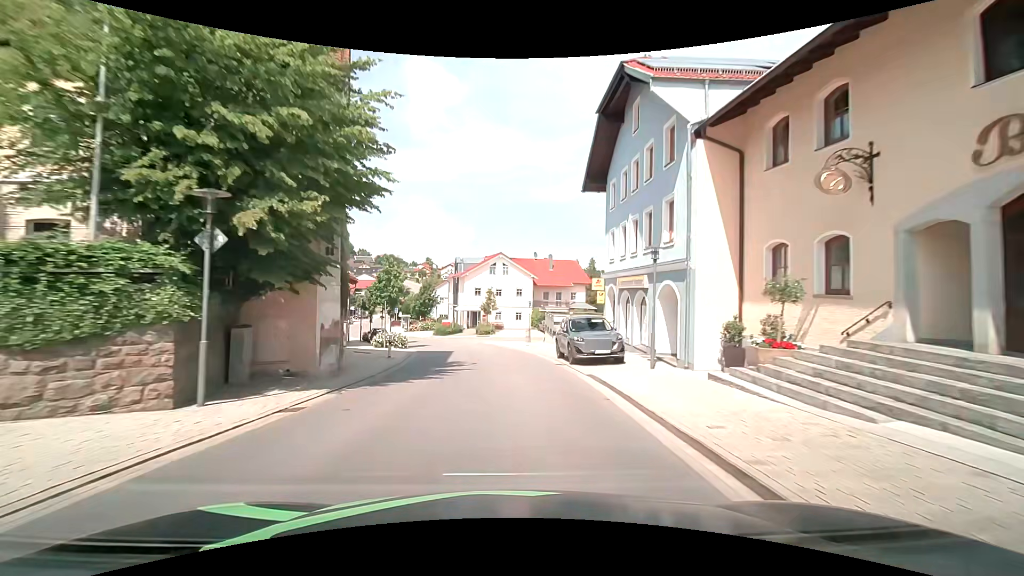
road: tertiary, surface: asphalt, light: Day
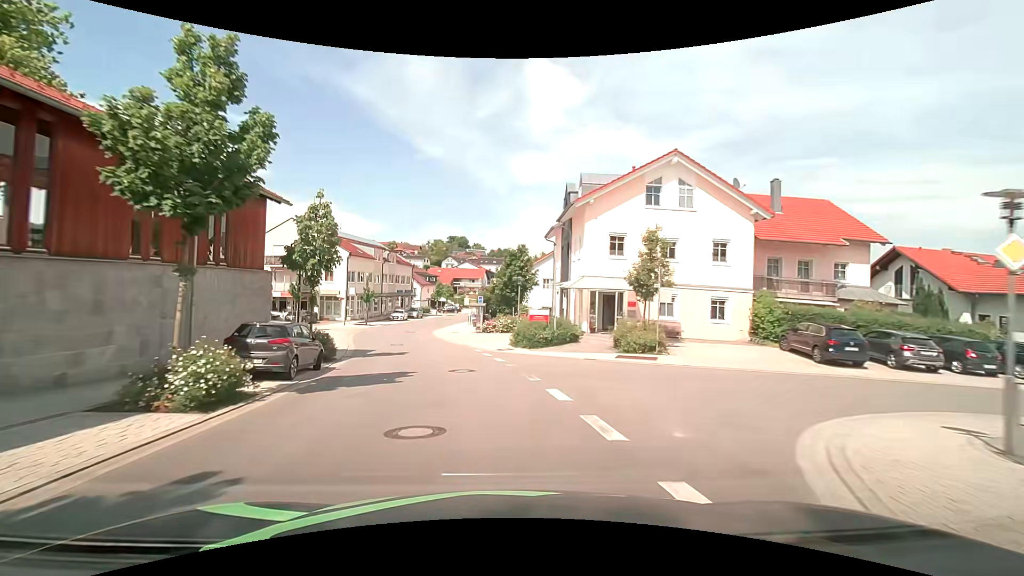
(-2.6, +37.8) m; -13°
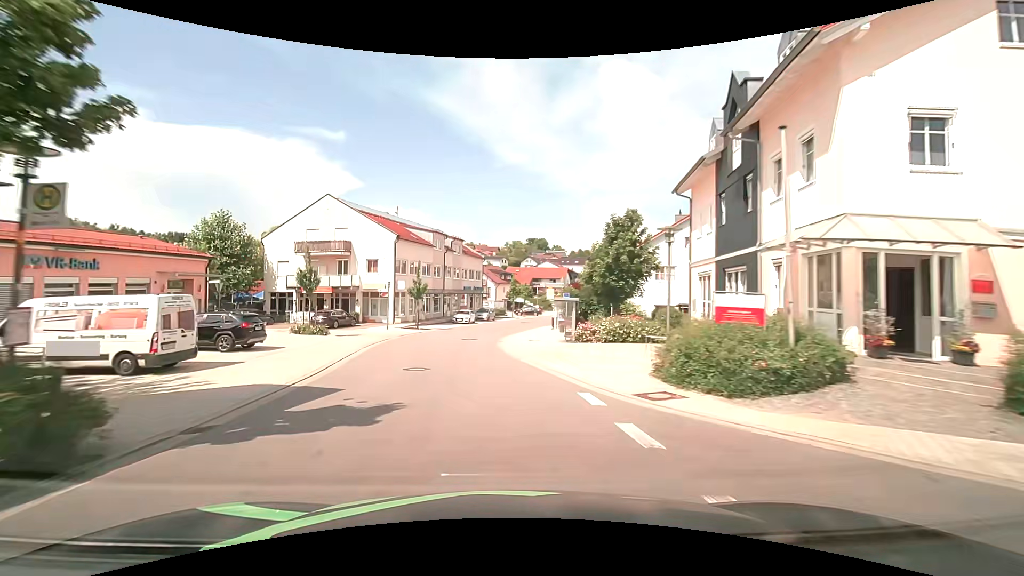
(-1.2, +15.1) m; -10°
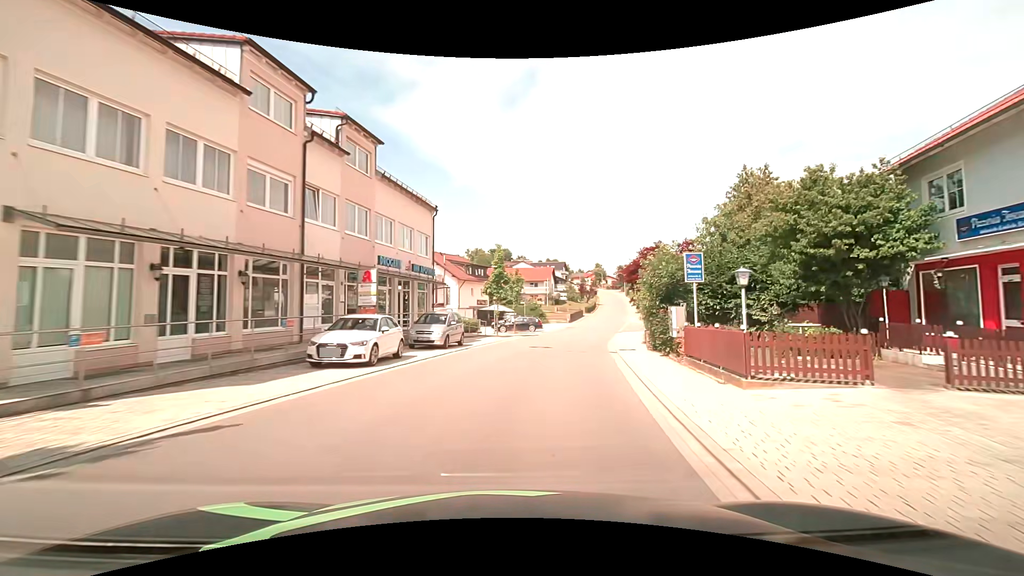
(-1.4, +37.8) m; +4°
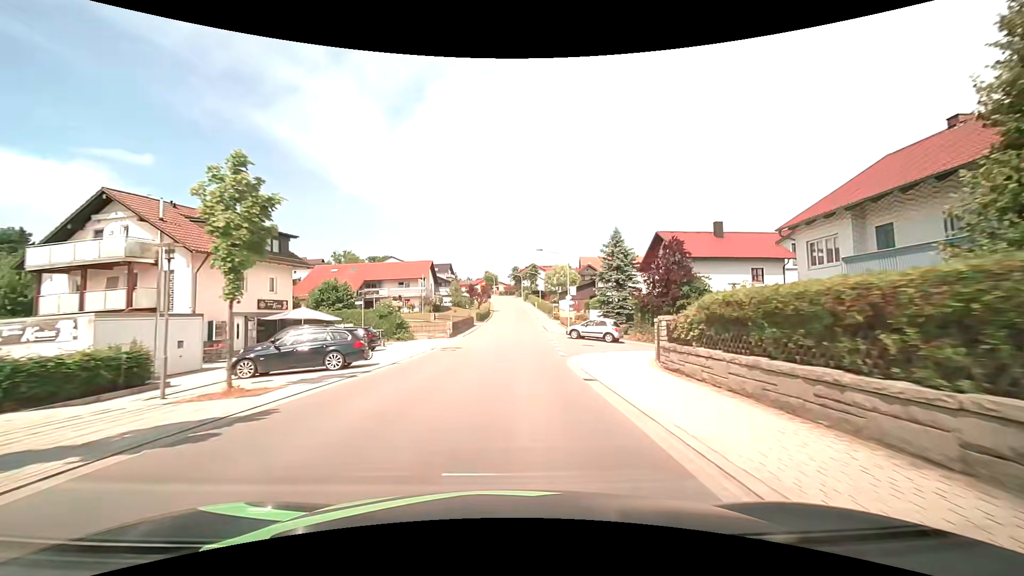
(+4.0, +29.9) m; +13°
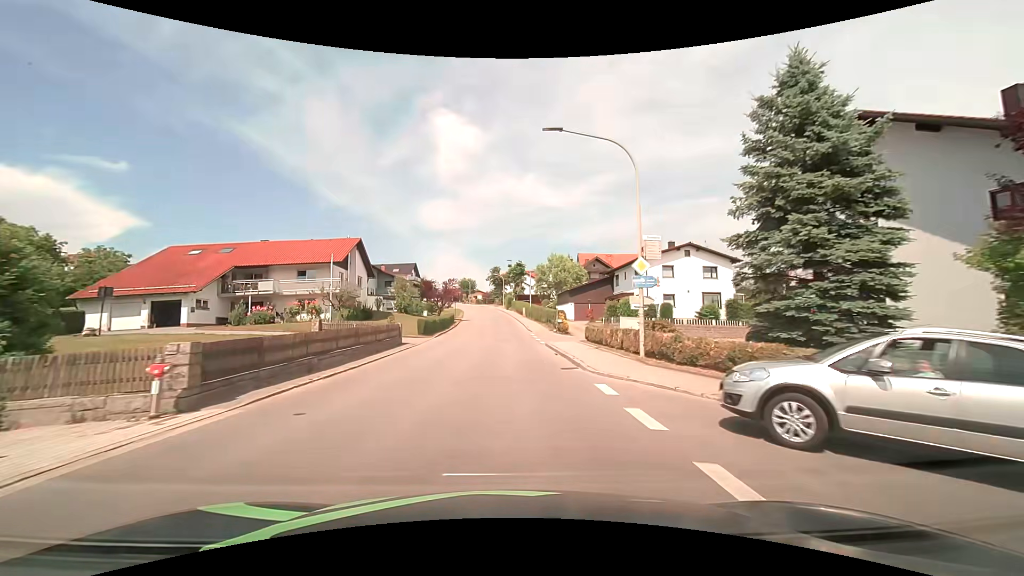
(+0.8, +30.3) m; +2°
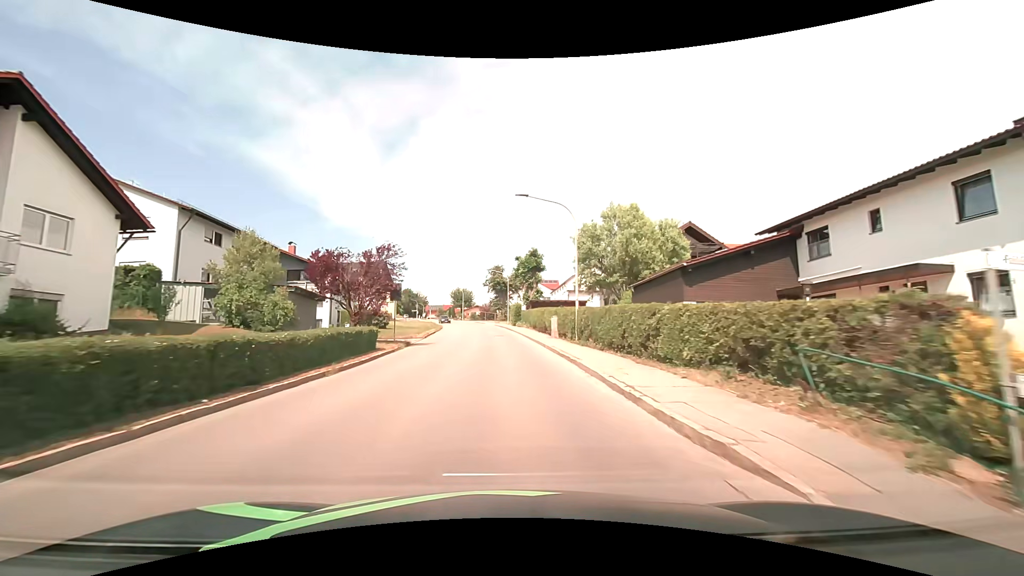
(-0.3, +37.0) m; 0°
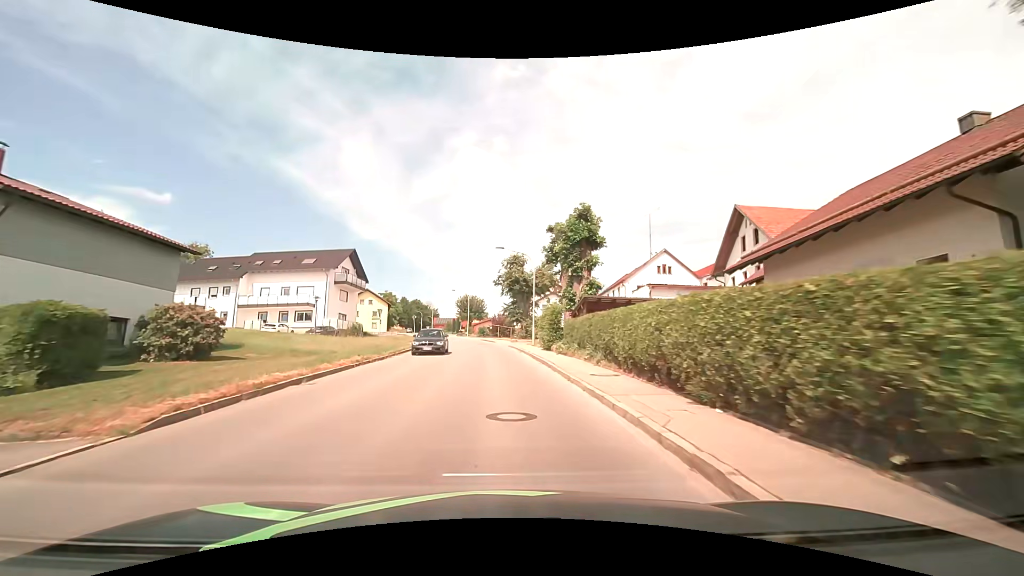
(-0.4, +29.0) m; -2°
(0, +10) (0, +20) (-1, +30) (-2, +40) (-3, +50) (-5, +60) (-7, +69) (-9, +79) (-12, +89) (-15, +98) m
